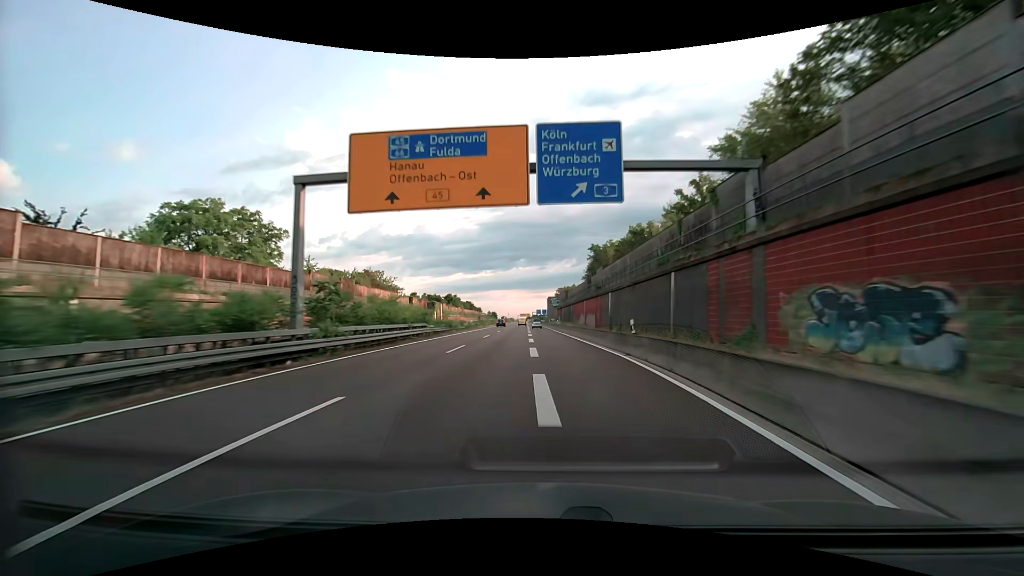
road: trunk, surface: asphalt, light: Day
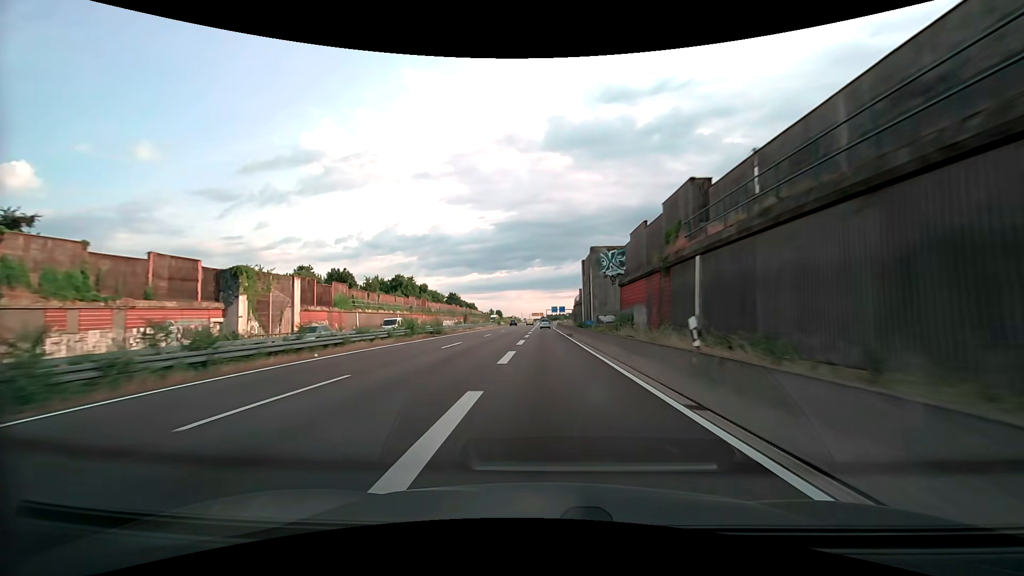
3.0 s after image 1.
(-1.3, +86.7) m; -2°
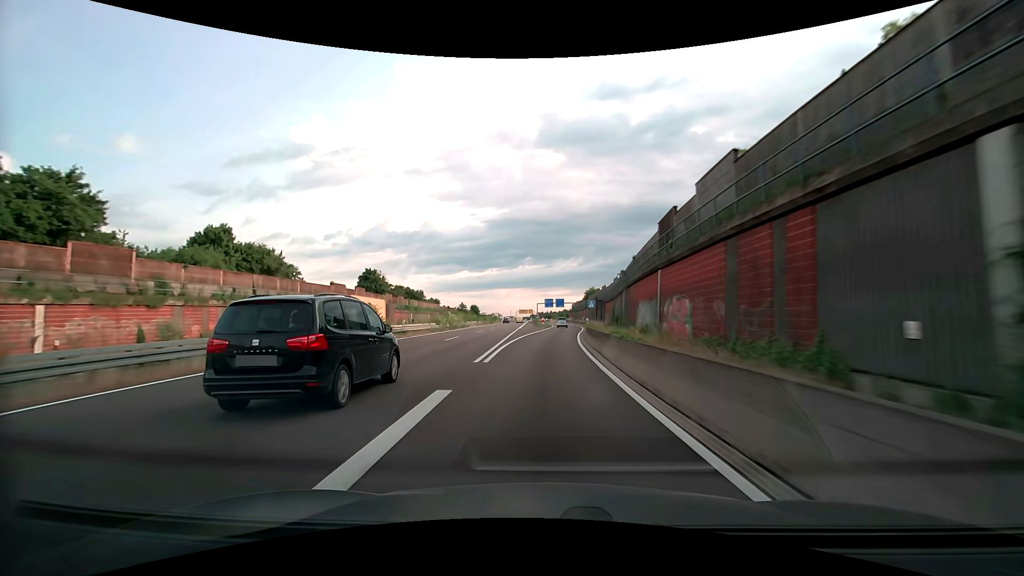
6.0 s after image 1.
(0.0, +83.8) m; +1°
(0, +10) (0, +20) (+1, +30) (+1, +40) (+2, +50) (+2, +60) (+3, +70) (+3, +80) (+4, +90) (+4, +100) m
